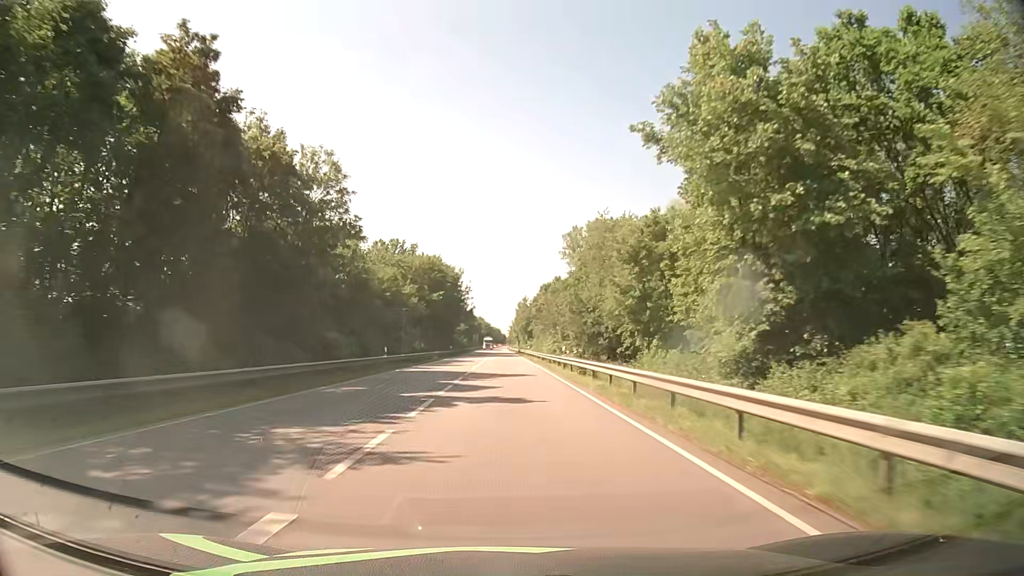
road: primary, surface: asphalt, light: Day
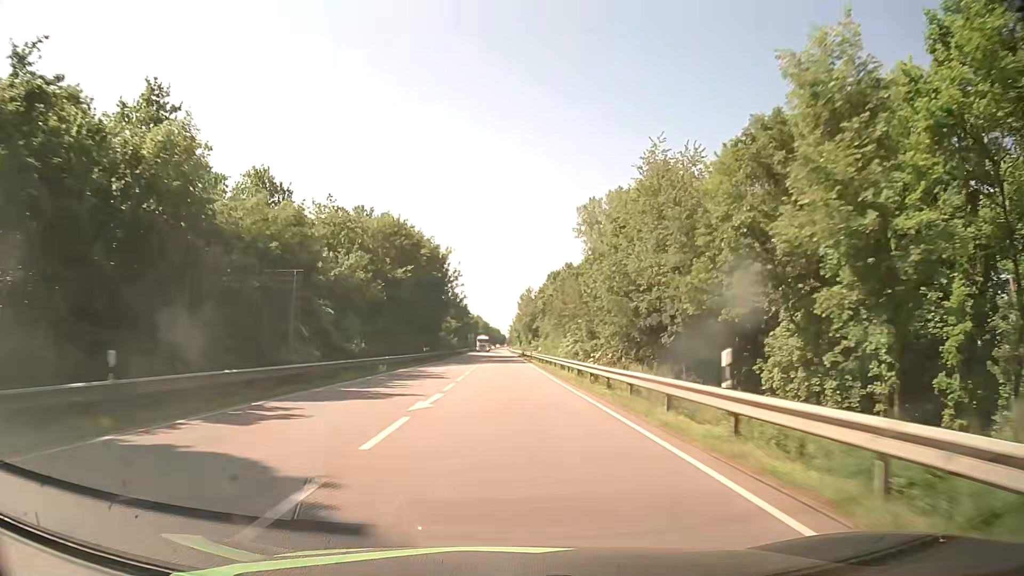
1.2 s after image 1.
(0.0, +28.2) m; 0°
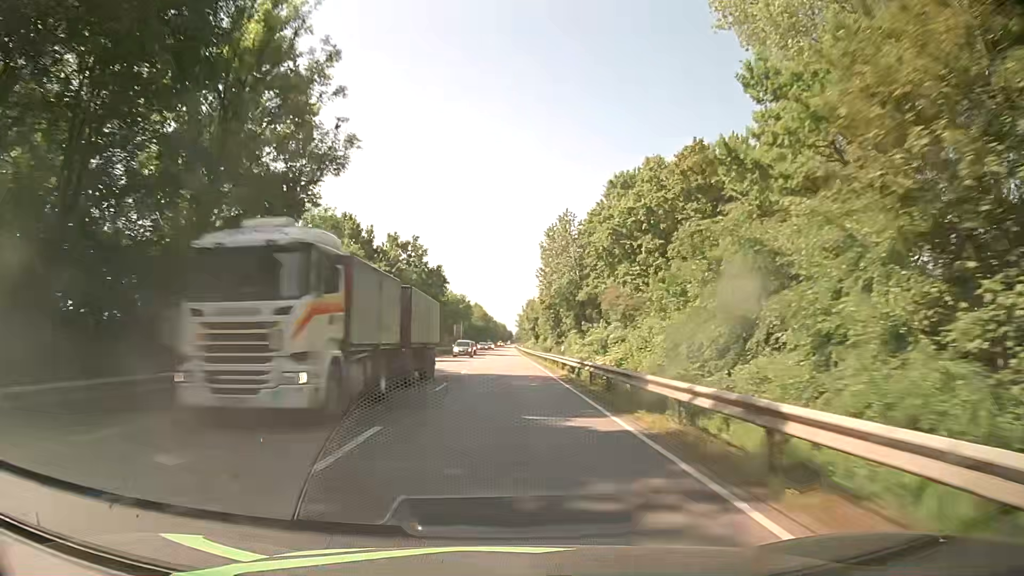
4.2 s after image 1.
(-0.1, +74.6) m; 0°
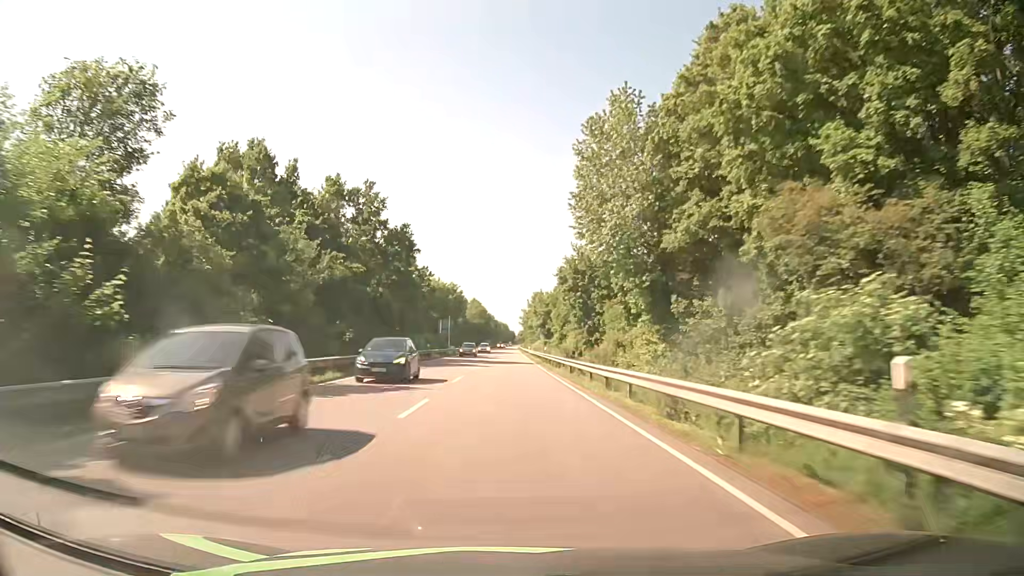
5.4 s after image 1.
(-0.1, +30.7) m; 0°
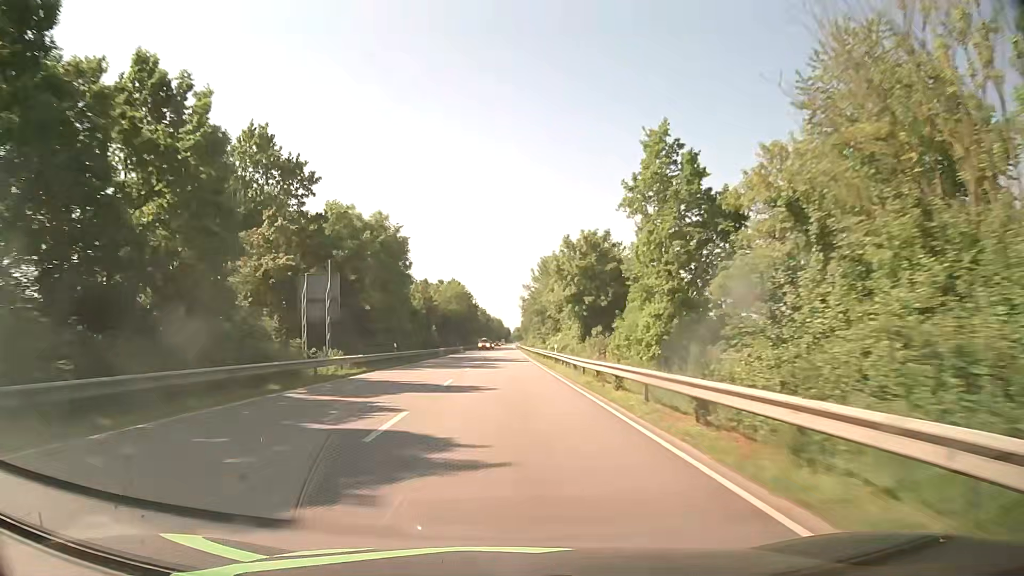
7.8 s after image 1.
(+0.3, +62.1) m; 0°
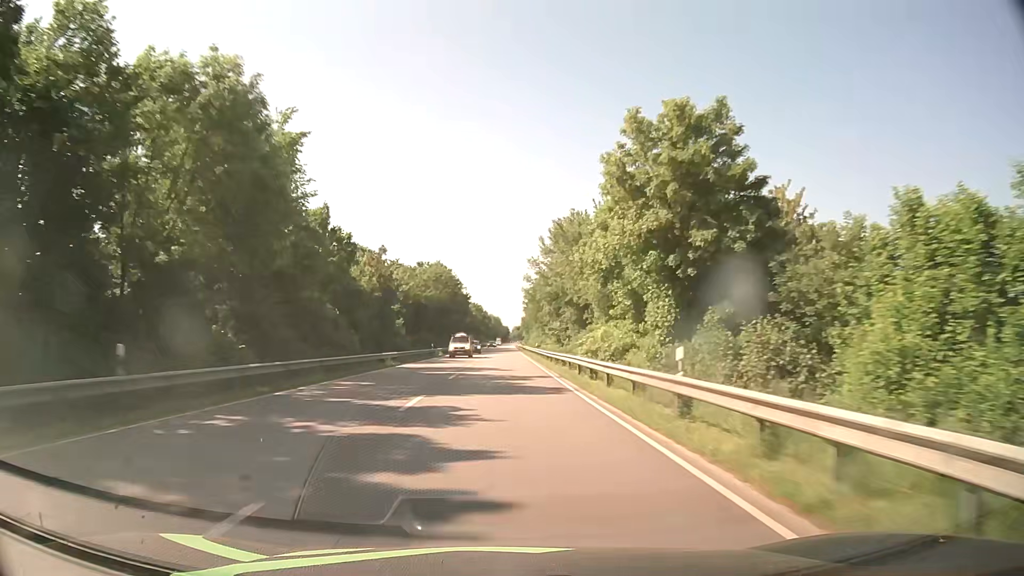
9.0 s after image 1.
(+0.2, +31.3) m; 0°
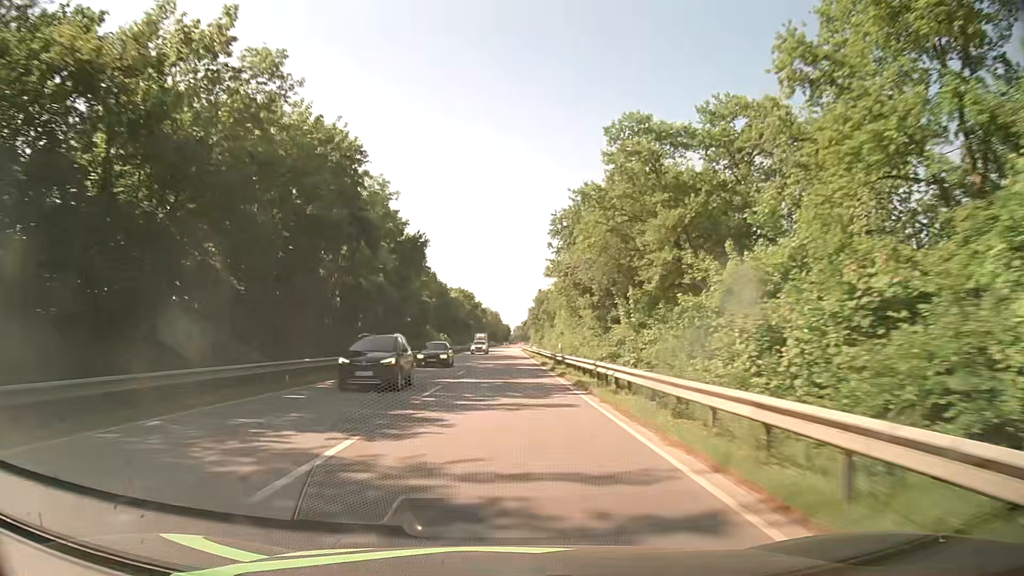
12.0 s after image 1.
(0.0, +78.6) m; 0°
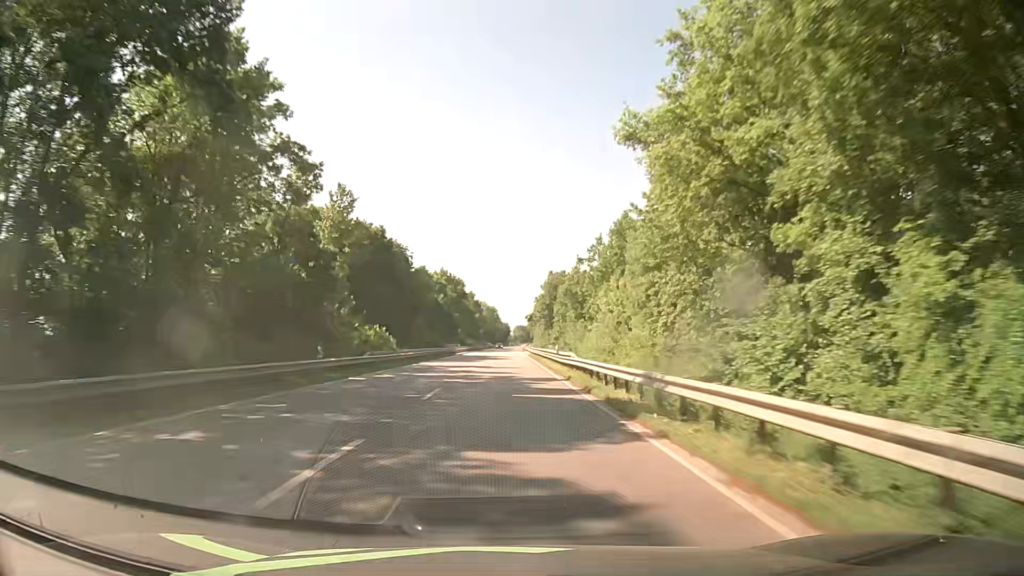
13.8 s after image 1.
(-0.3, +47.3) m; -1°
(0, +10) (0, +20) (0, +30) (0, +40) (0, +50) (0, +60) (+1, +70) (+1, +80) (+1, +90) (+1, +100) m
